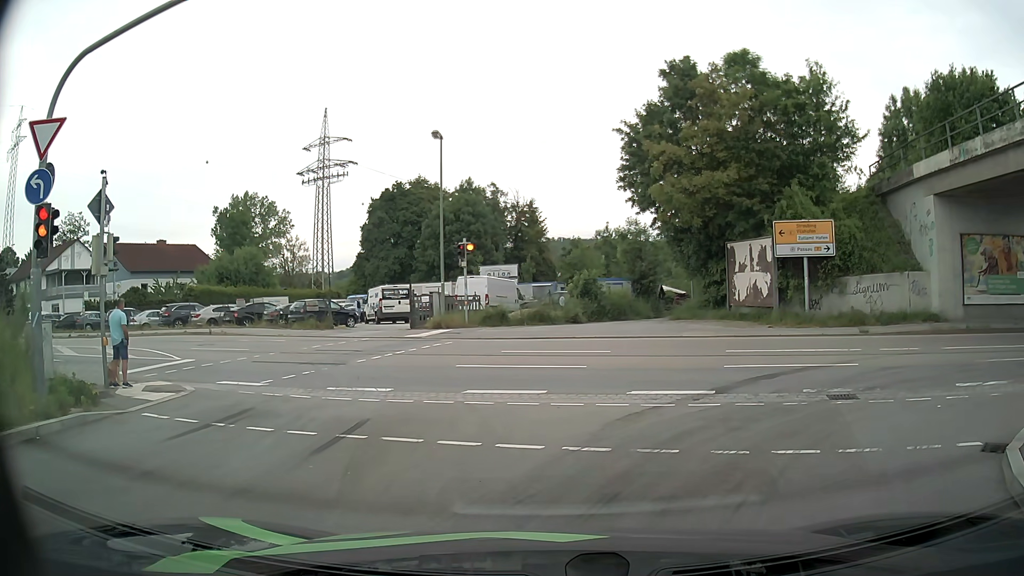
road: primary_link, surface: asphalt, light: Day
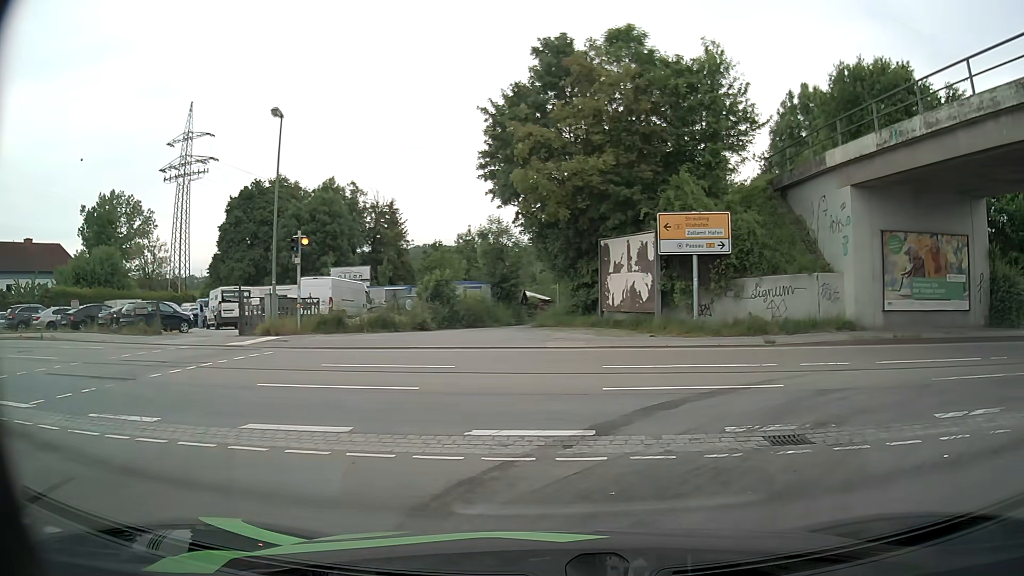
(+0.5, +3.9) m; +14°
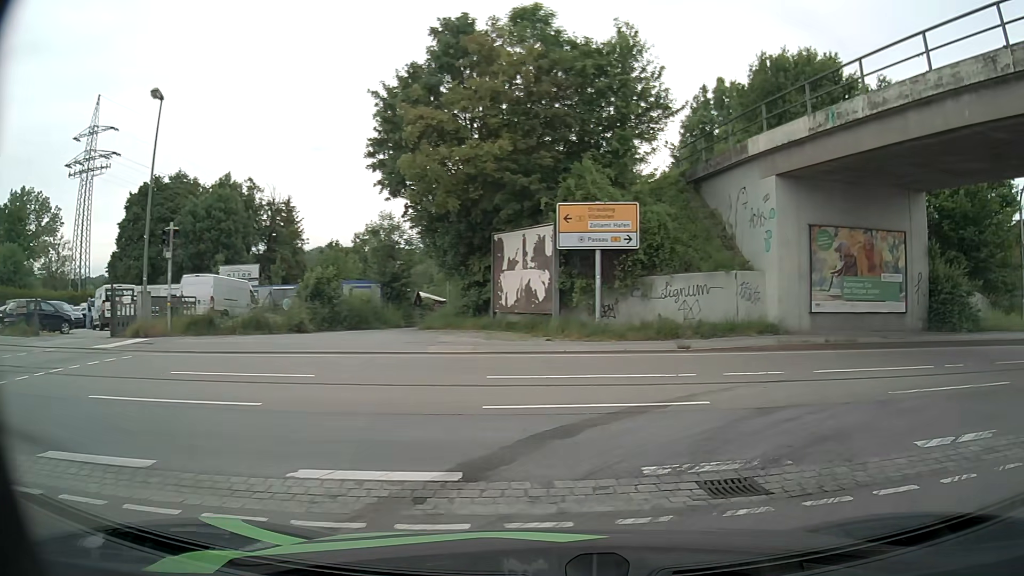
(+0.2, +2.3) m; +7°
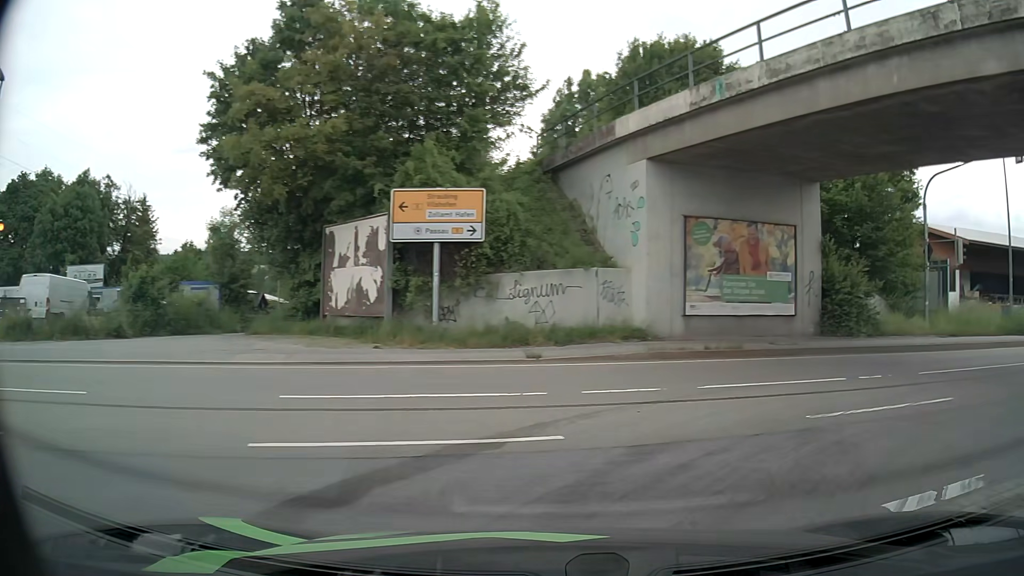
(+0.3, +2.7) m; +12°
